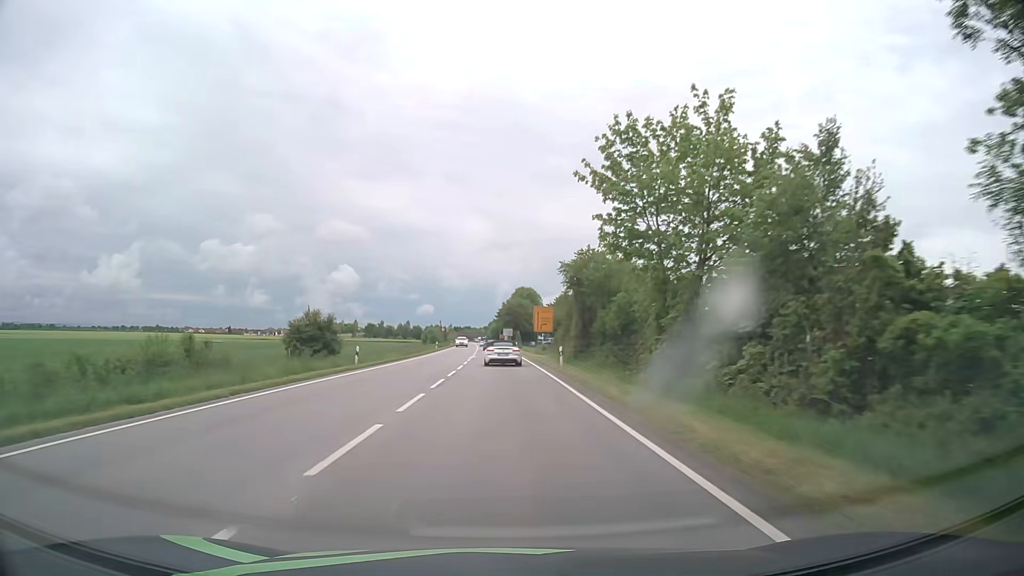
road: primary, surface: asphalt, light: Day
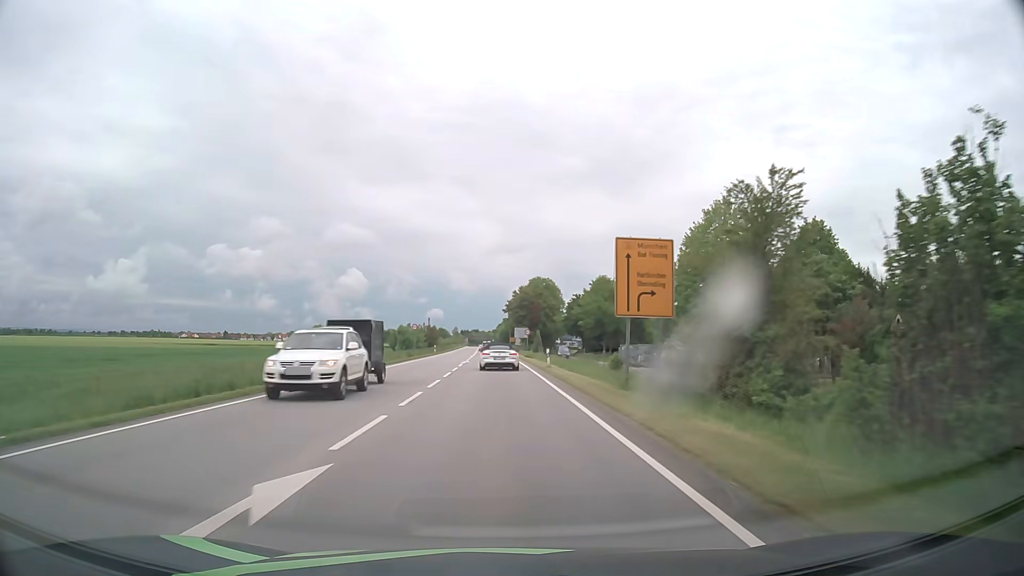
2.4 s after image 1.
(-0.2, +46.0) m; -1°
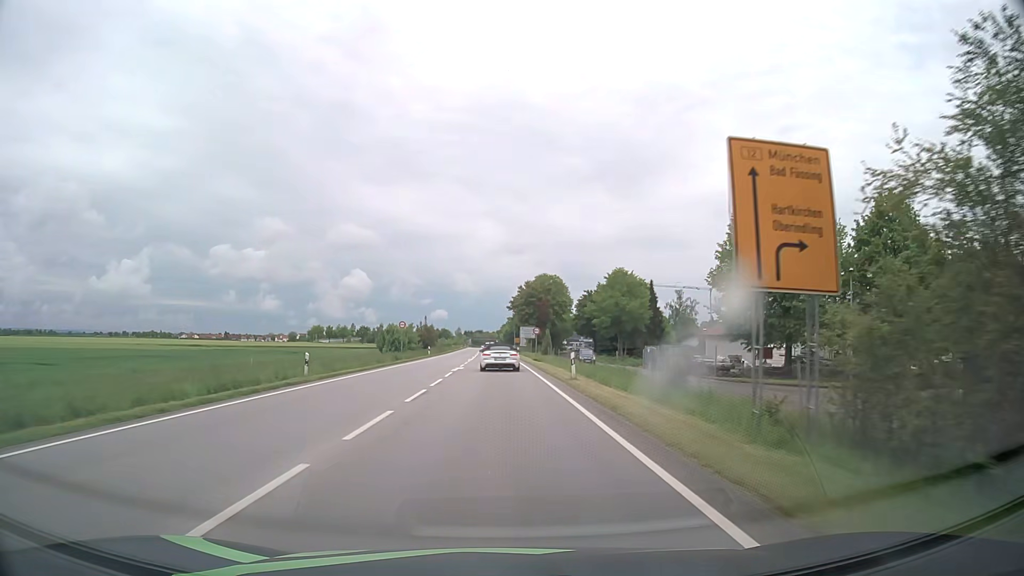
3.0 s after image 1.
(0.0, +11.1) m; -1°
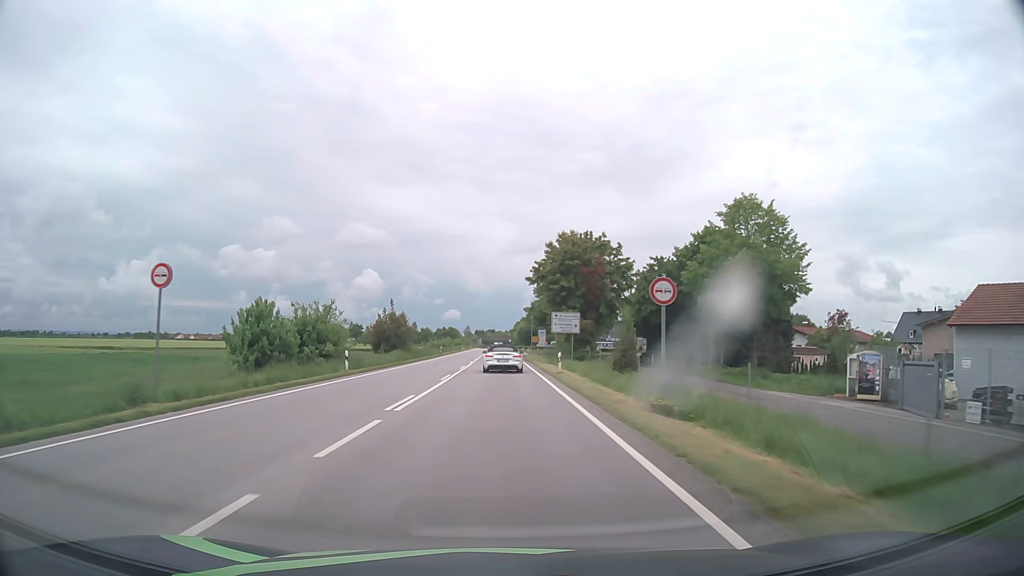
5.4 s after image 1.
(-0.4, +43.5) m; -1°
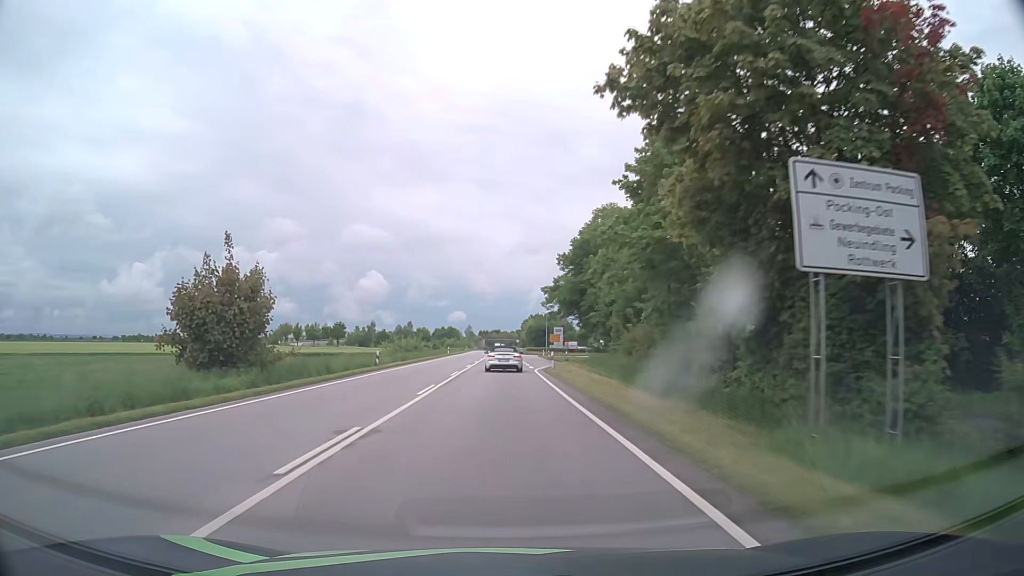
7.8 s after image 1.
(-0.2, +42.9) m; -1°
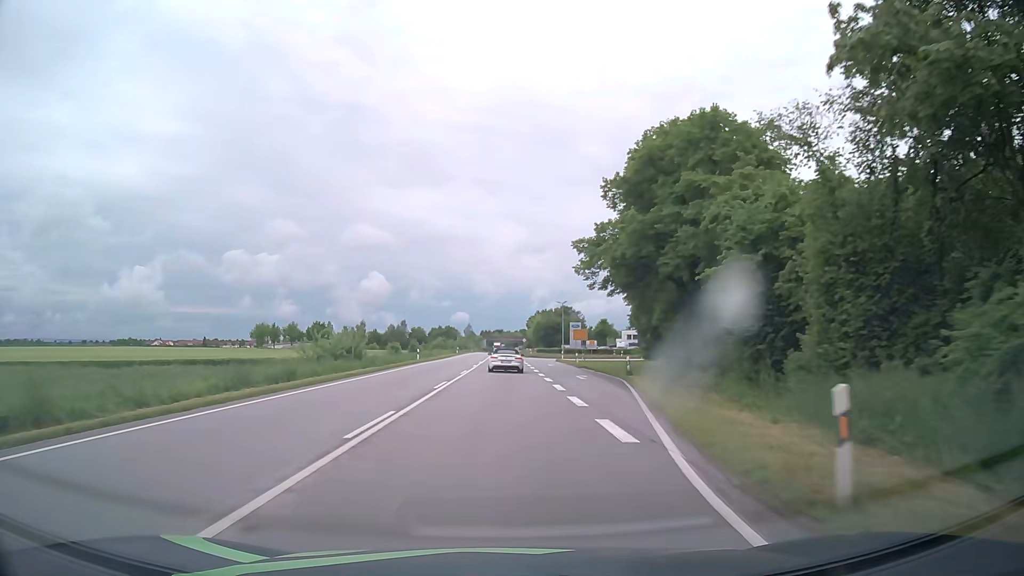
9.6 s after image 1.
(-0.1, +32.7) m; 0°
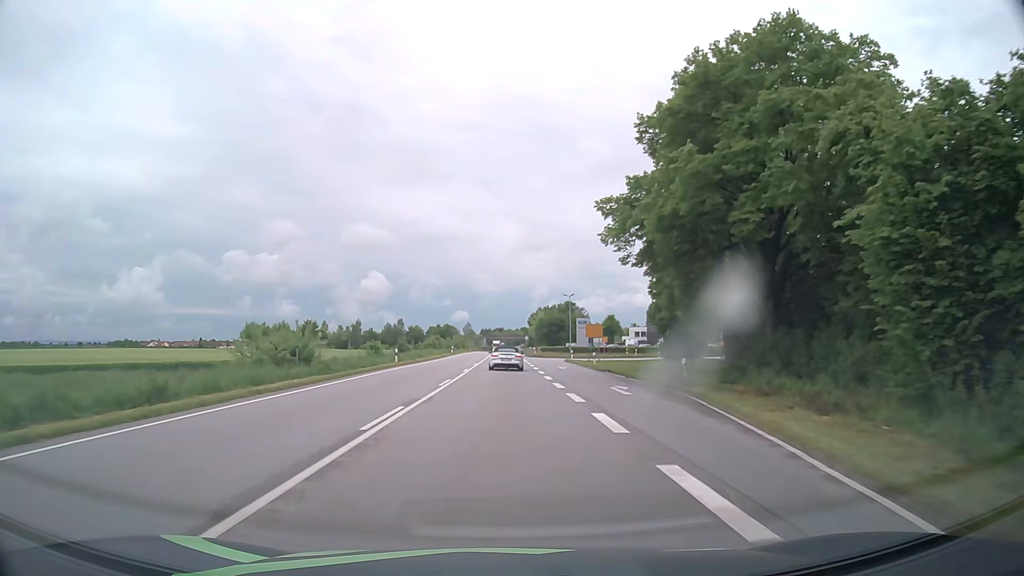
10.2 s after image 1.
(+0.1, +11.1) m; 0°
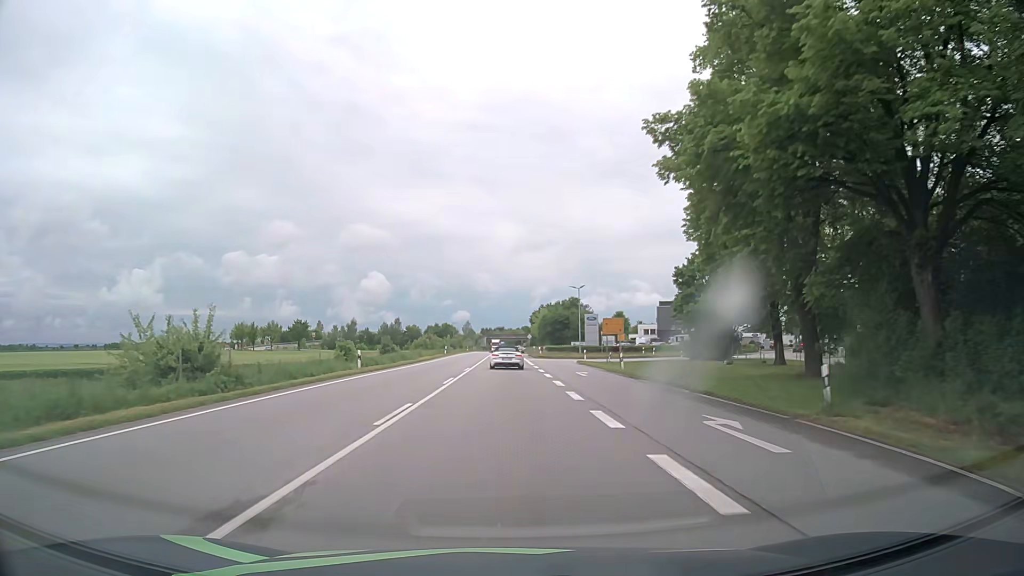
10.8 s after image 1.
(-0.1, +11.3) m; 0°
(0, +10) (0, +20) (0, +30) (0, +40) (0, +50) (0, +60) (0, +70) (0, +80) (-1, +90) (-1, +100) m
